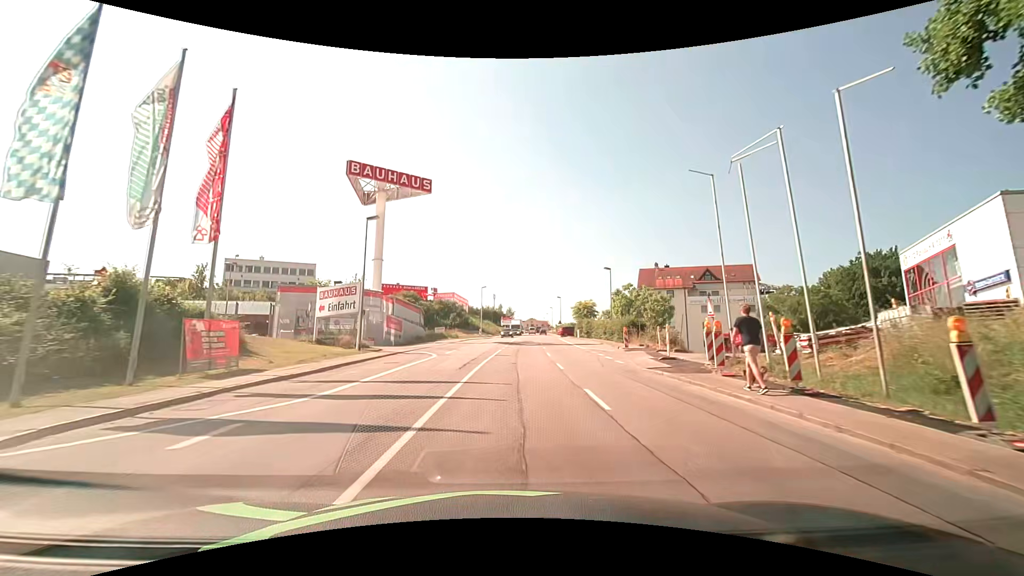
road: tertiary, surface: asphalt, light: Day
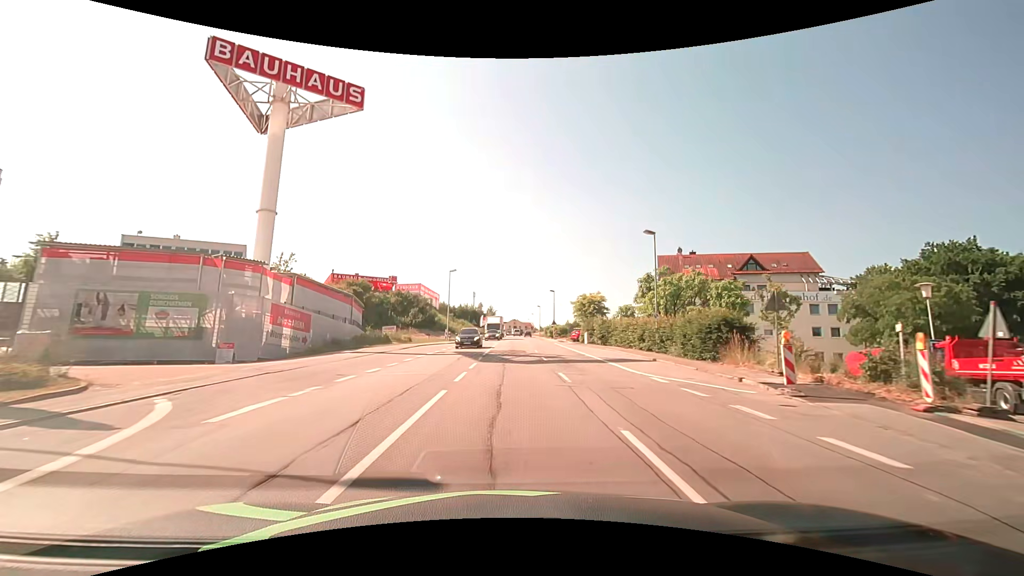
(+0.5, +22.7) m; +2°
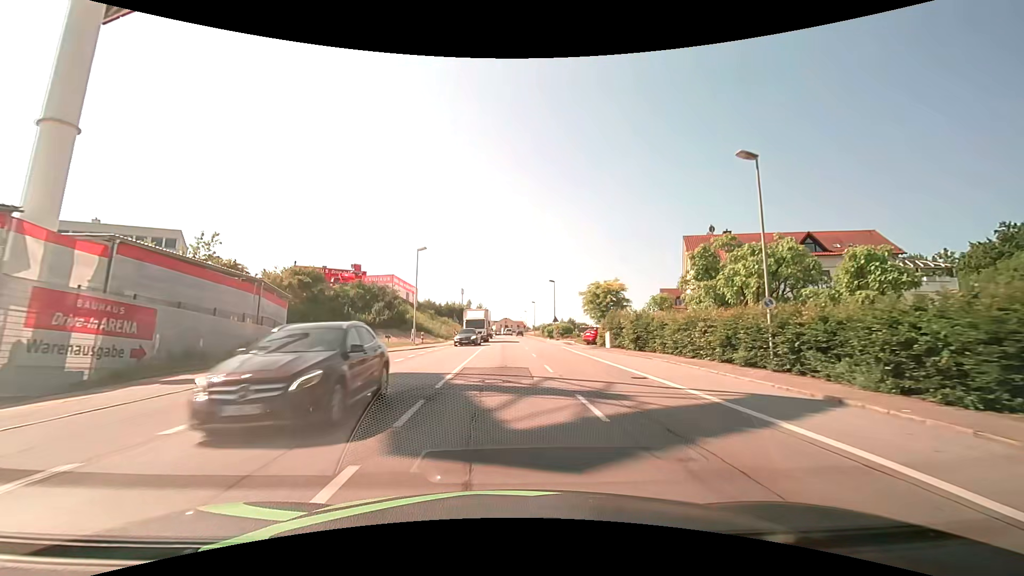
(+0.2, +15.2) m; +1°
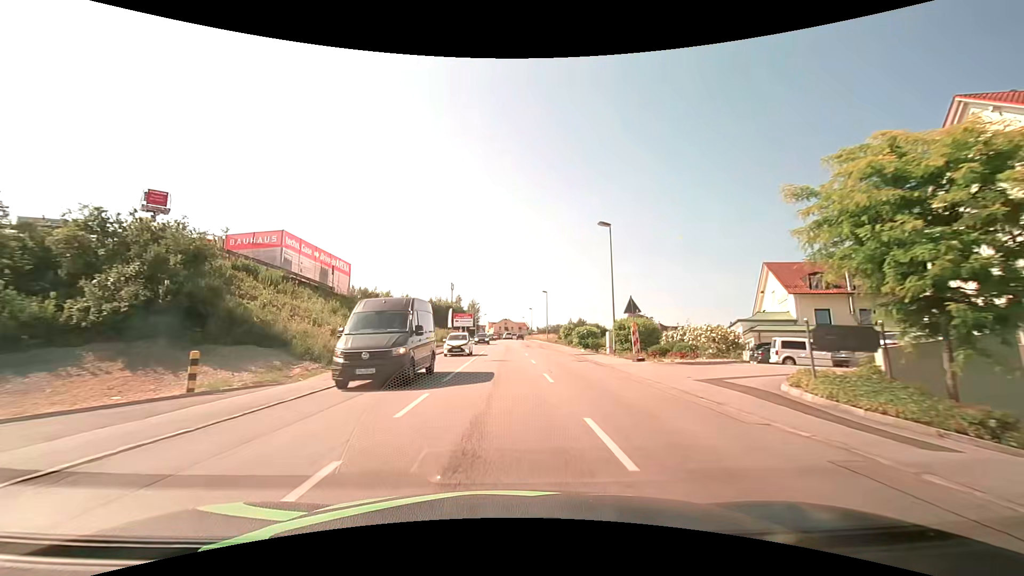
(+0.1, +38.0) m; 0°
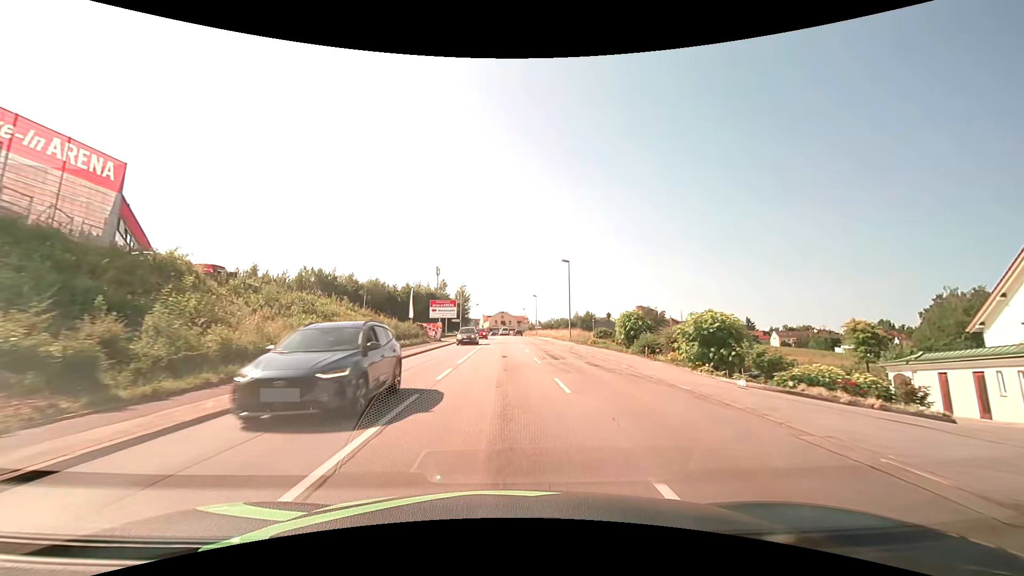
(-0.1, +30.6) m; 0°
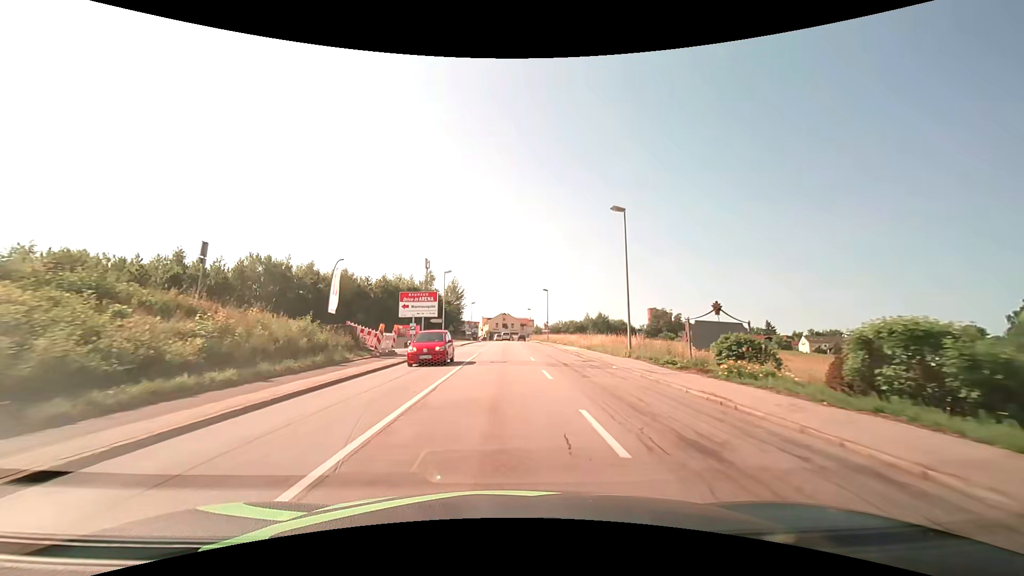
(-0.1, +23.0) m; 0°
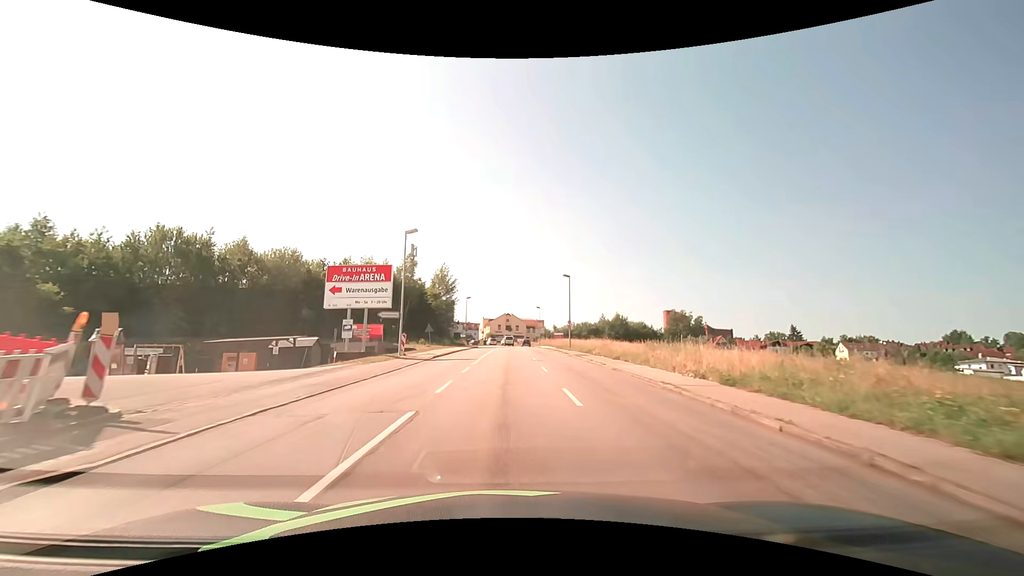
(-0.1, +22.9) m; 0°
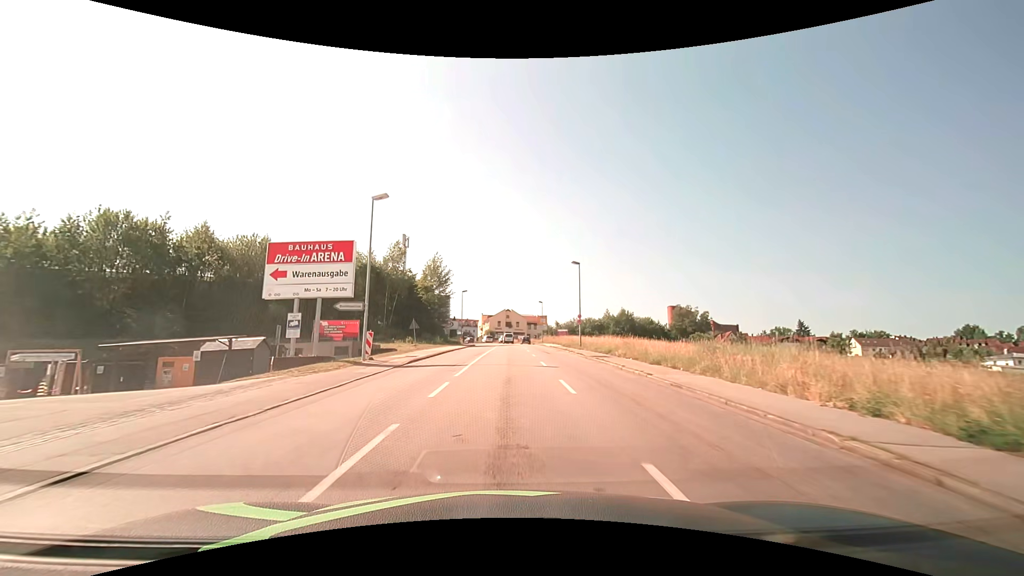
(0.0, +7.6) m; 0°
(0, +10) (0, +20) (0, +30) (0, +40) (0, +50) (0, +60) (+1, +70) (+1, +80) (0, +90) (0, +100) m
